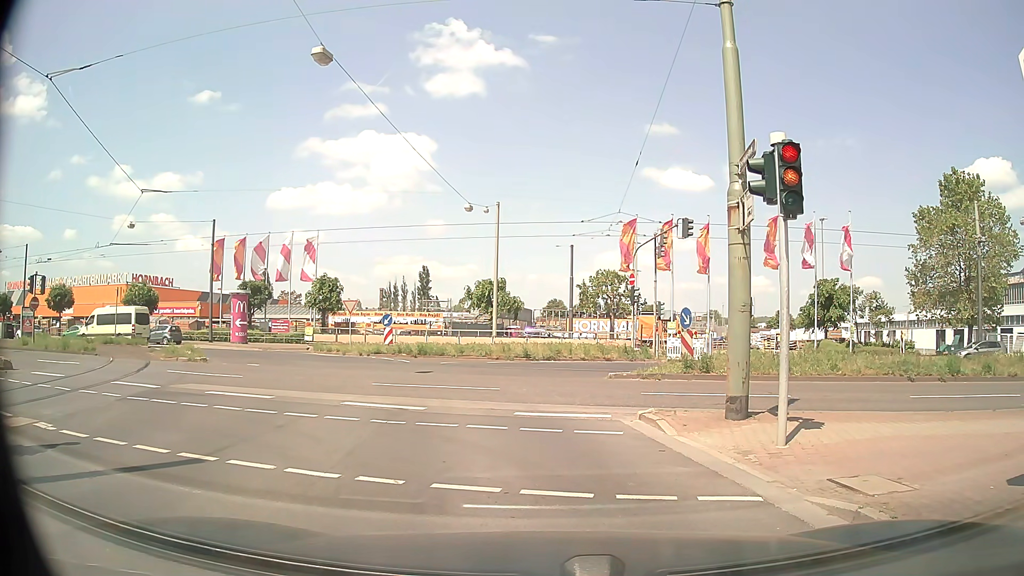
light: Day
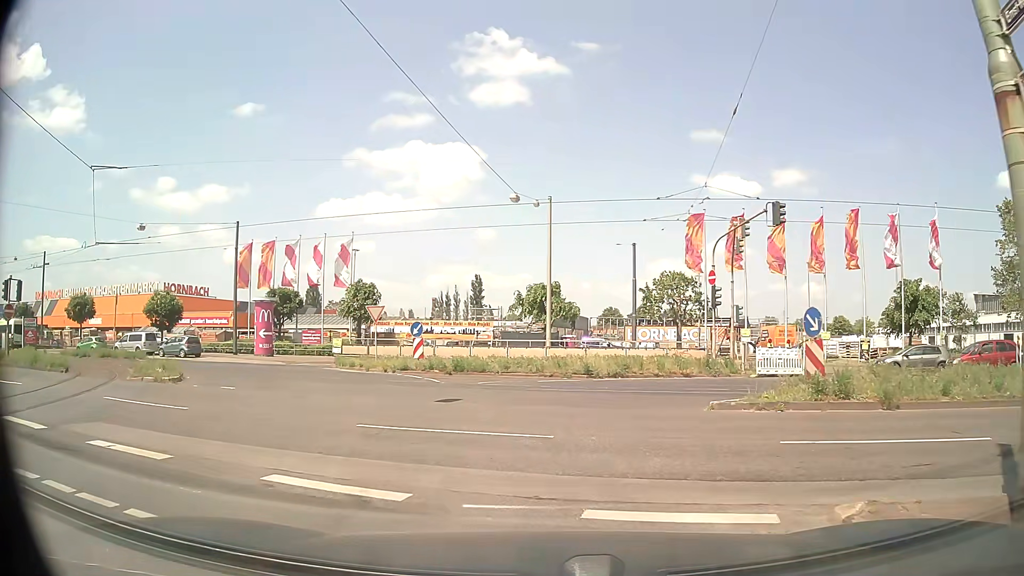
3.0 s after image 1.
(0.0, +5.9) m; -3°
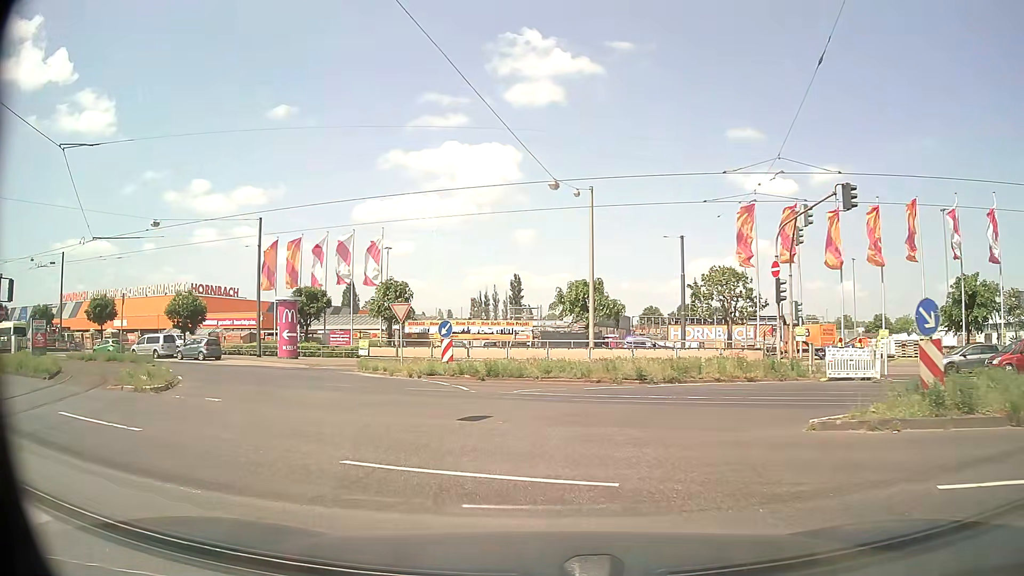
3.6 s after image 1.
(-0.1, +3.0) m; -3°
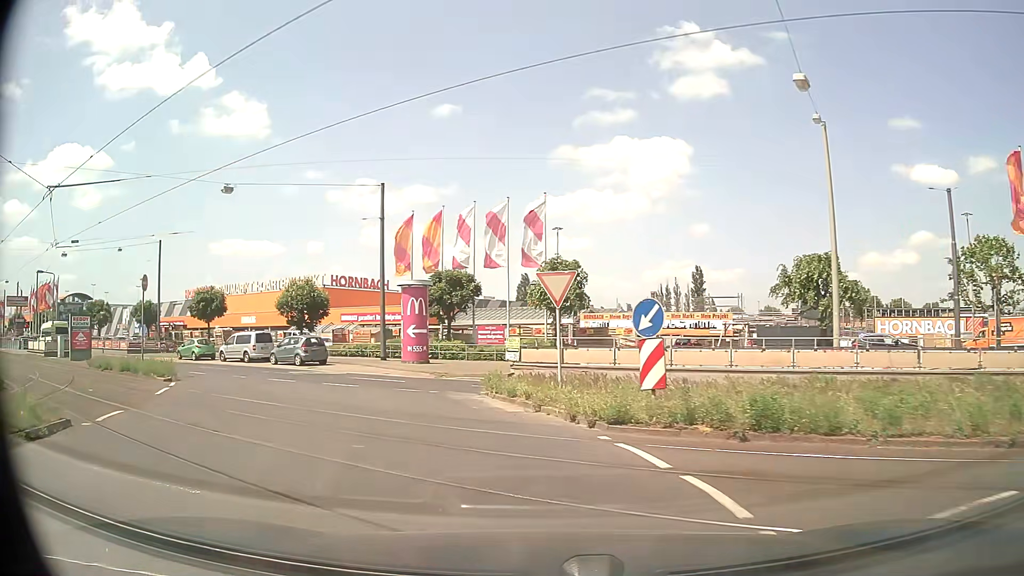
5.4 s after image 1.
(-1.8, +12.4) m; -16°
